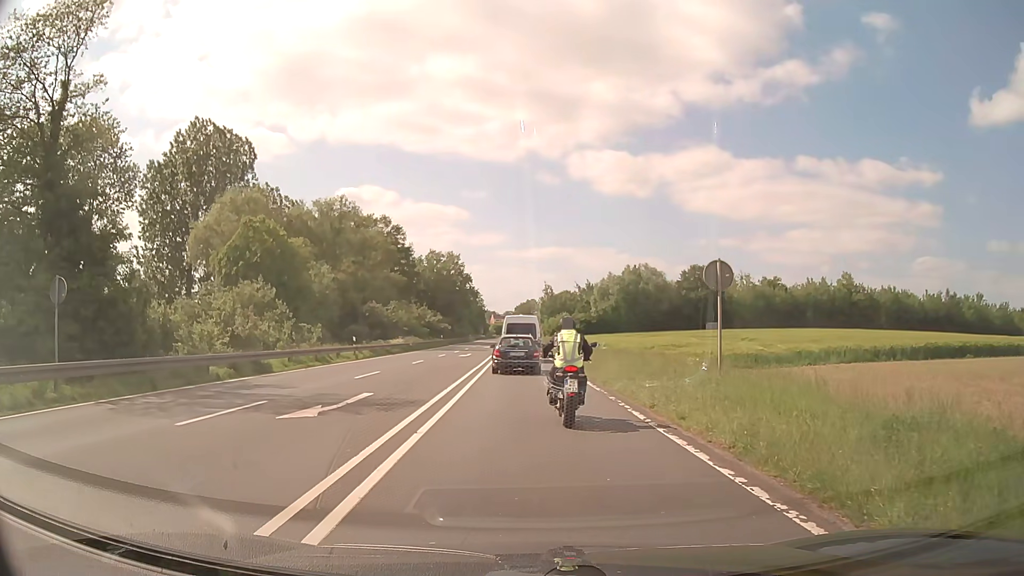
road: primary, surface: asphalt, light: Day
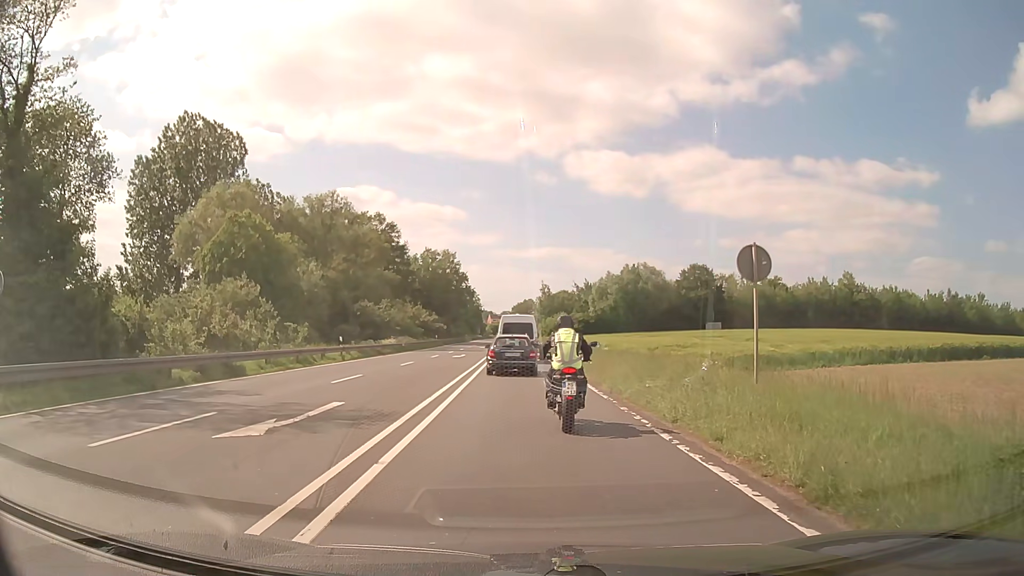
(0.0, +2.3) m; +1°
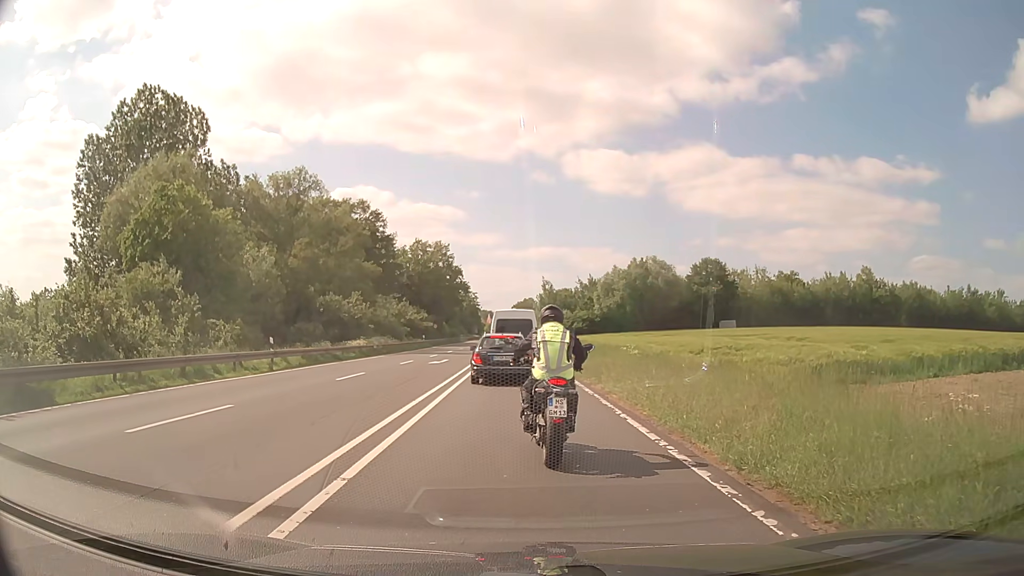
(0.0, +10.6) m; 0°
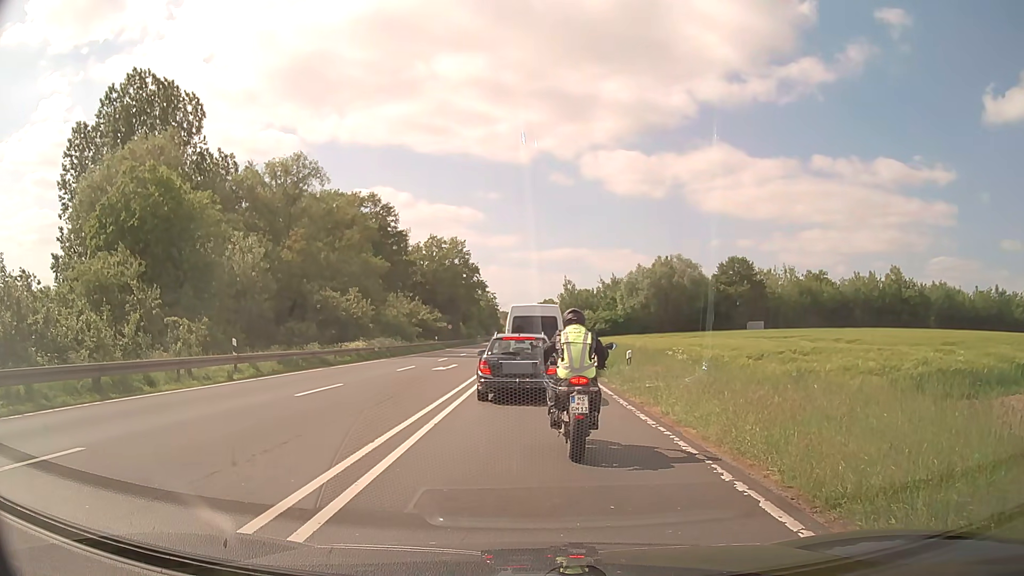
(0.0, +5.4) m; -1°
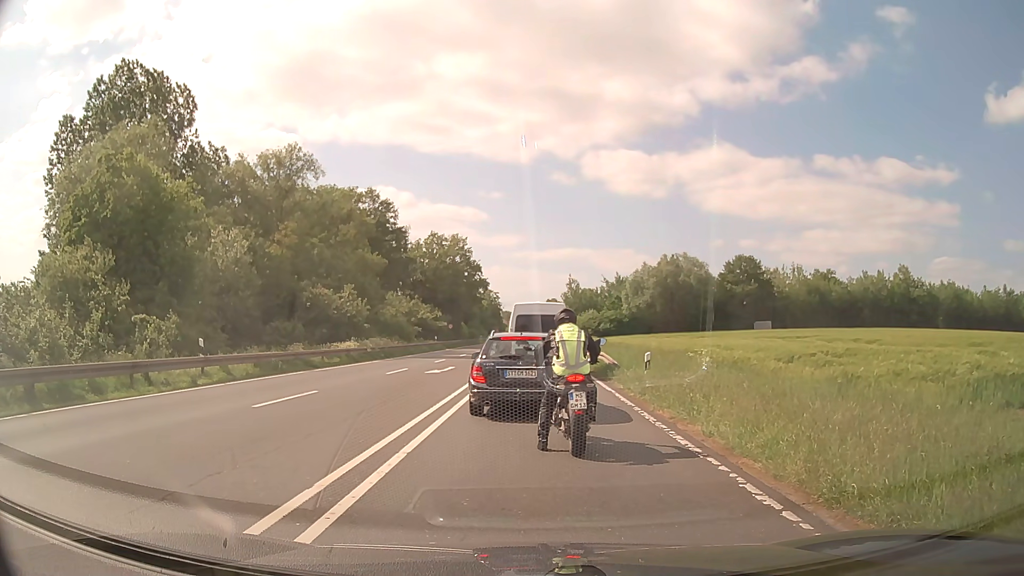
(0.0, +2.6) m; 0°
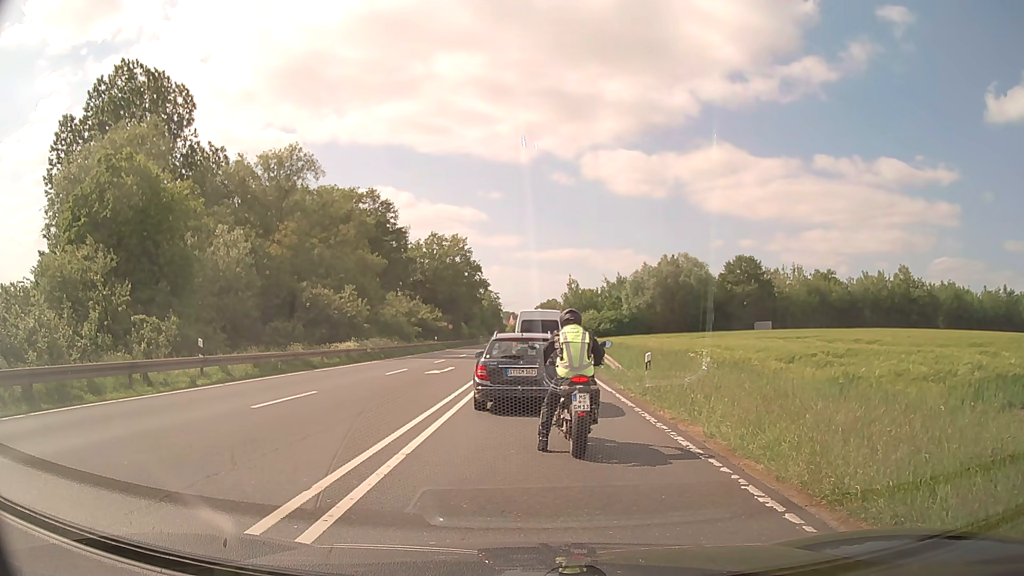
(0.0, +0.1) m; 0°
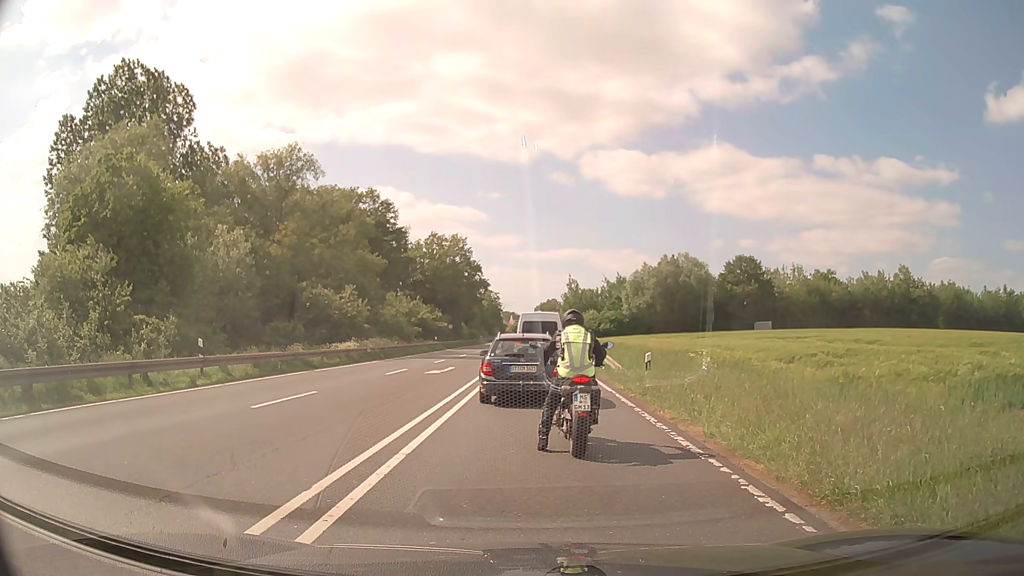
(0.0, 0.0) m; 0°
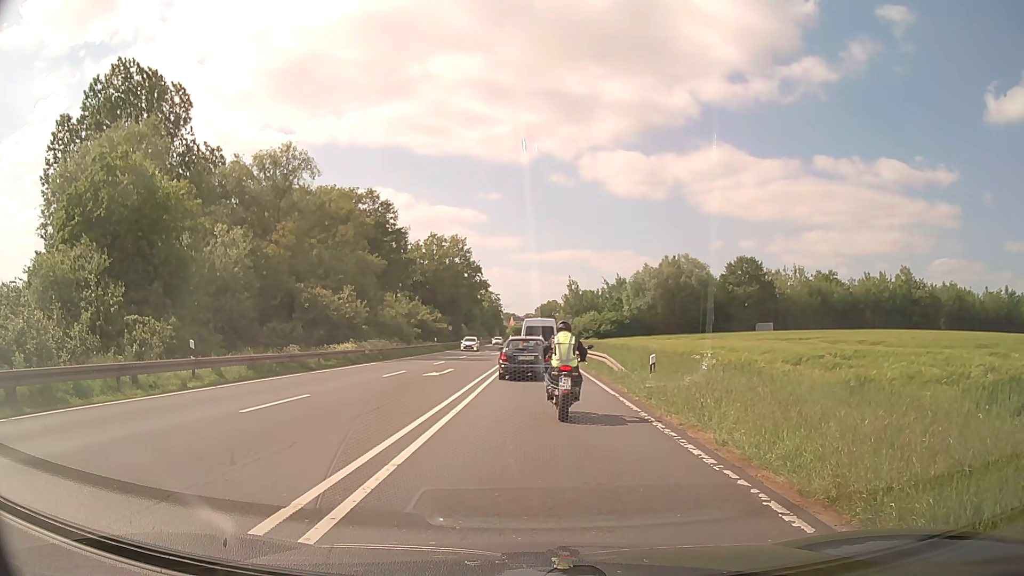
(0.0, +0.6) m; 0°
(0, +10) (0, +20) (0, +30) (0, +40) (0, +50) (0, +60) (0, +70) (0, +80) (0, +90) (0, +100) m
